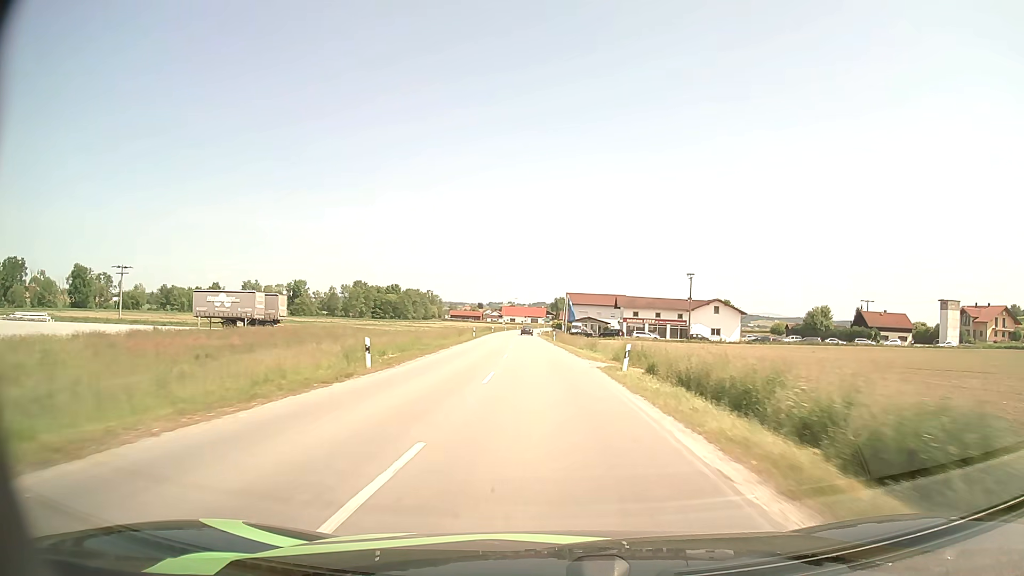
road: secondary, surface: asphalt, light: Day
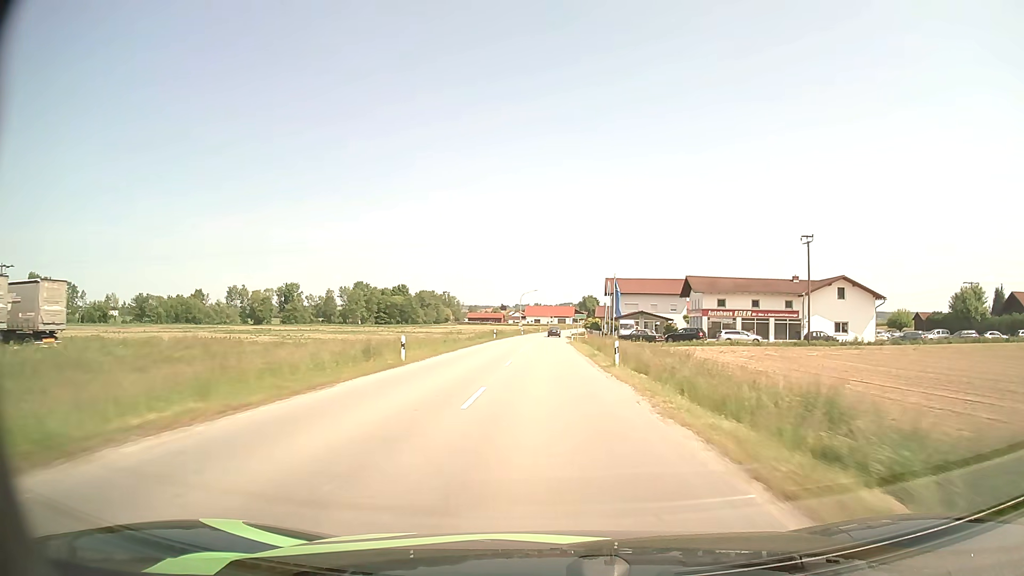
(-0.9, +40.9) m; -2°
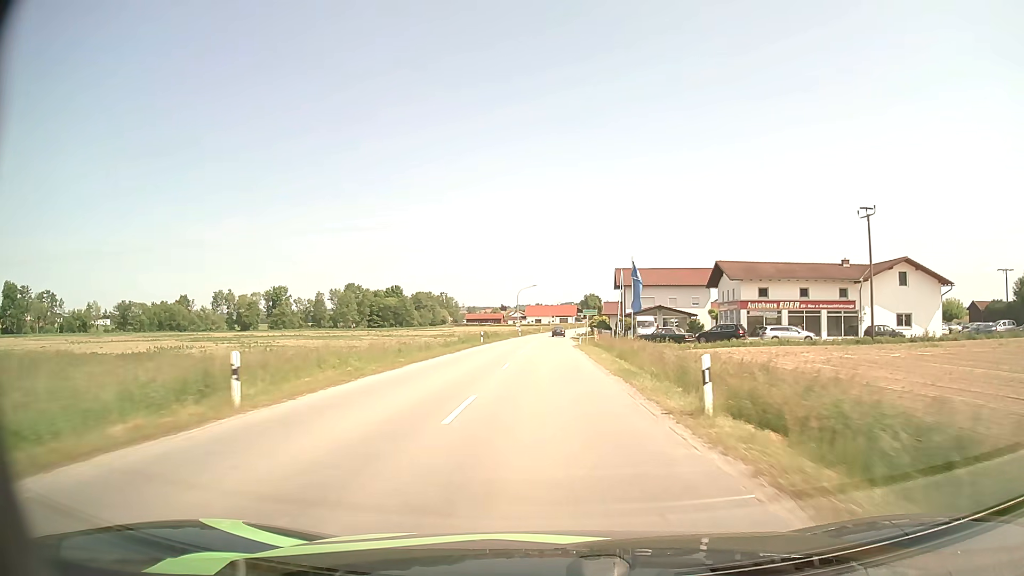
(0.0, +13.8) m; 0°
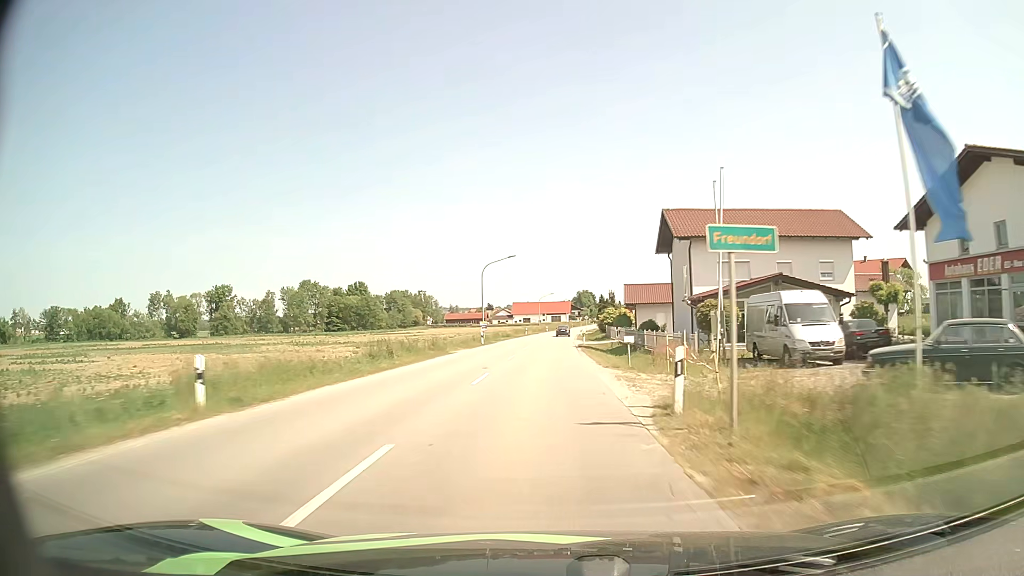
(+0.3, +41.7) m; +1°
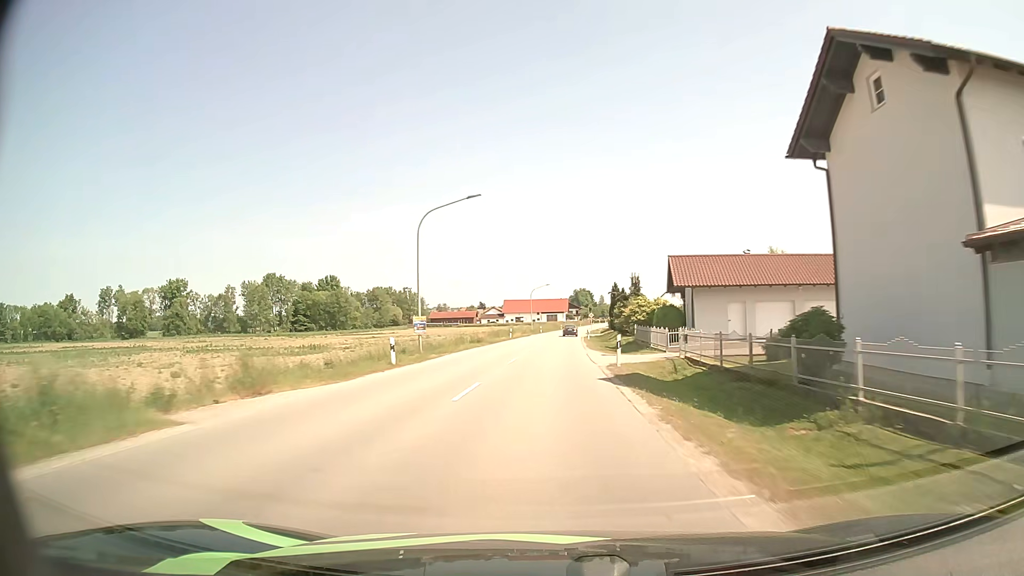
(+0.1, +27.6) m; 0°
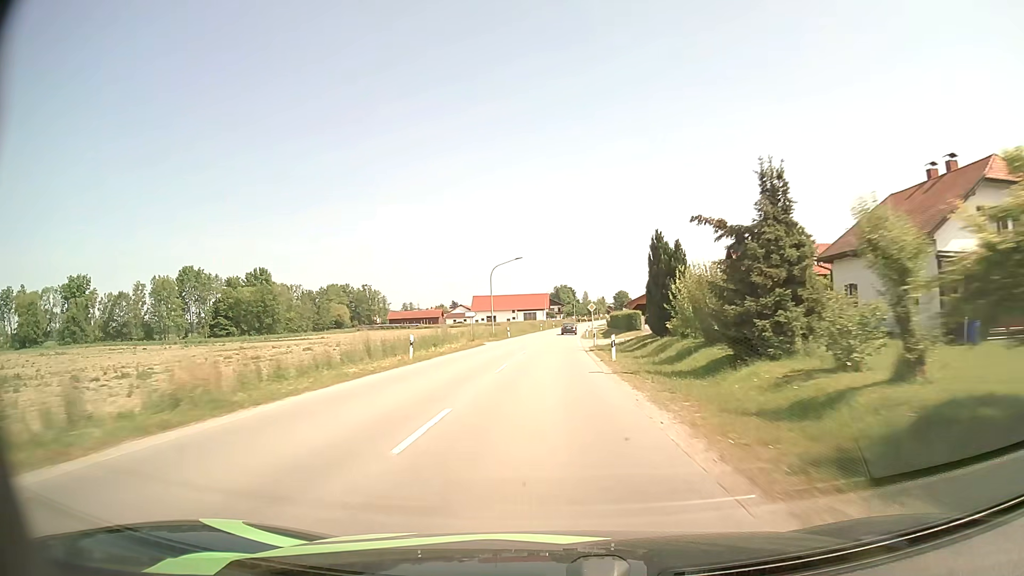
(+0.6, +40.8) m; +2°
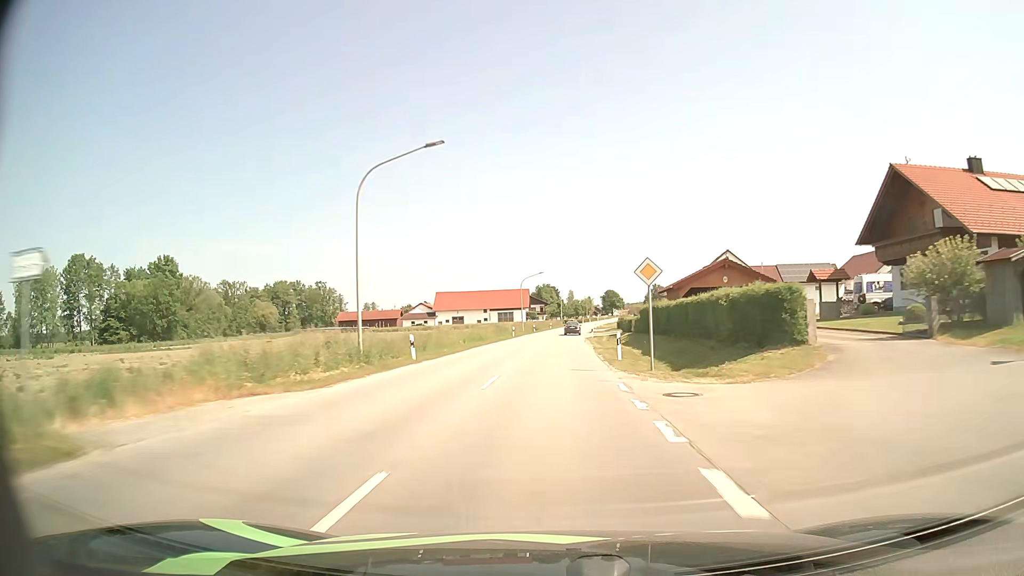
(+0.5, +40.9) m; +2°
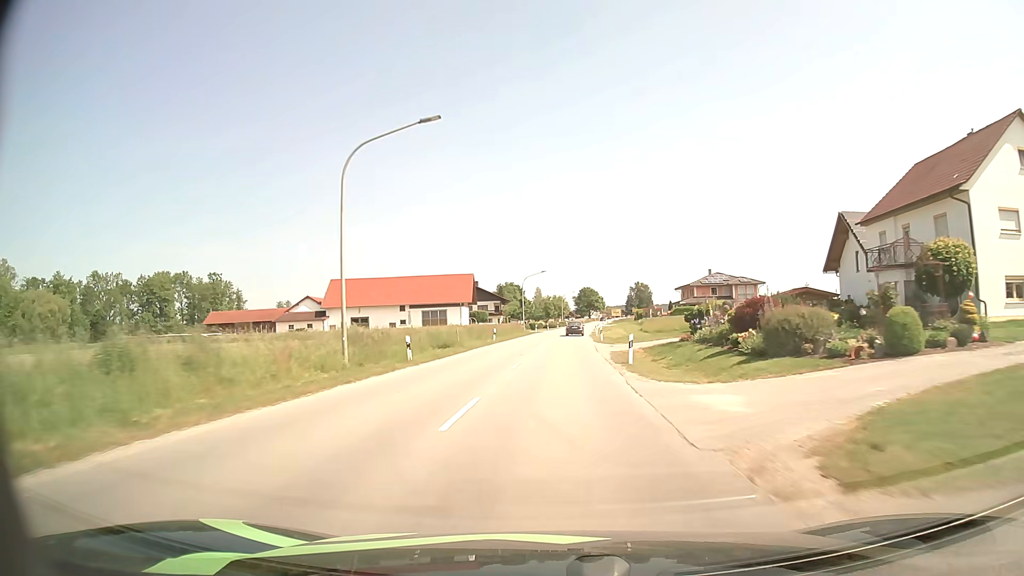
(+1.6, +65.2) m; +3°
(0, +10) (0, +20) (+1, +30) (+1, +40) (+2, +50) (+2, +60) (+3, +70) (+3, +80) (+4, +90) (+5, +100) m
